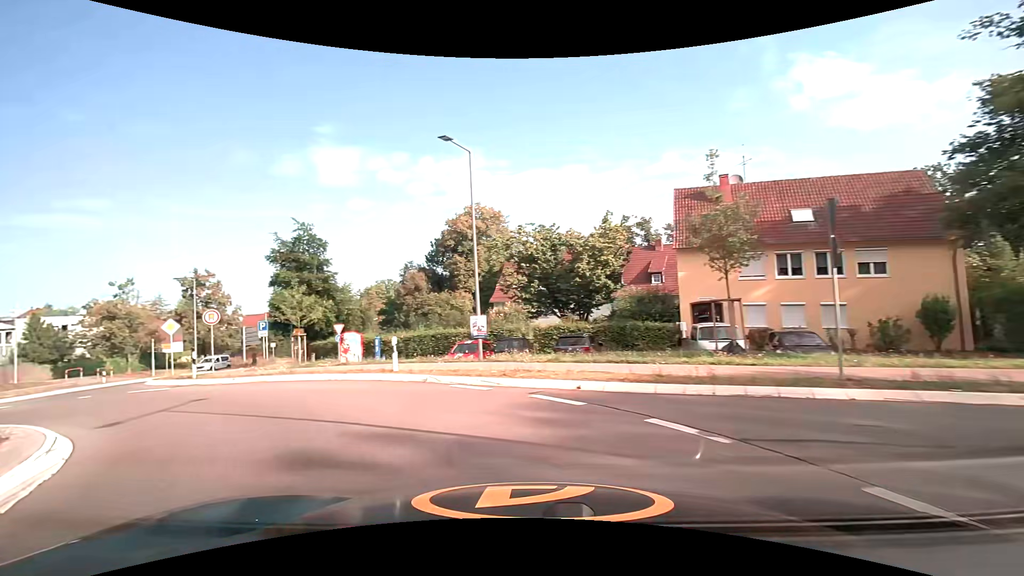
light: Day
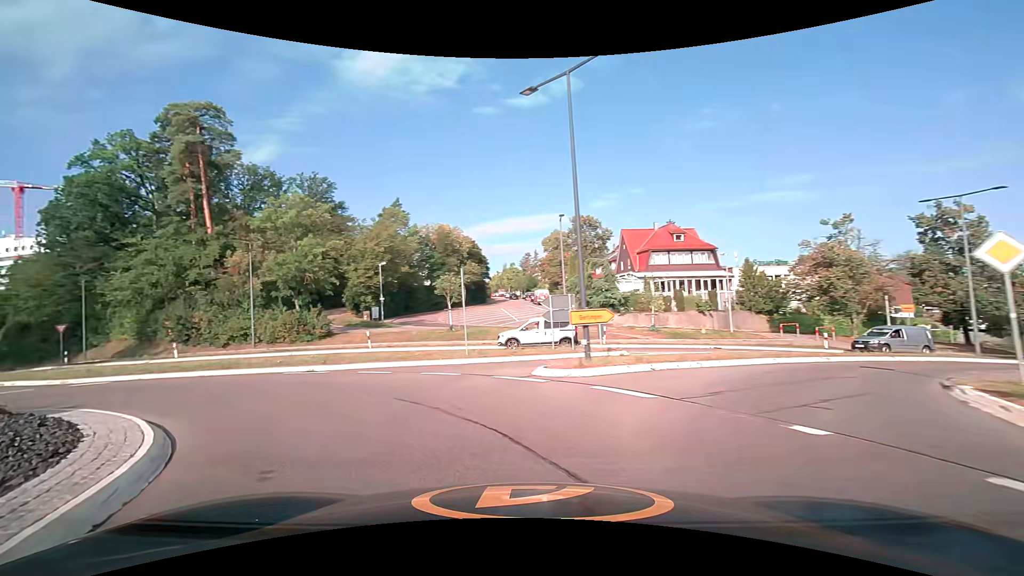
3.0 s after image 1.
(-10.4, +14.4) m; -71°
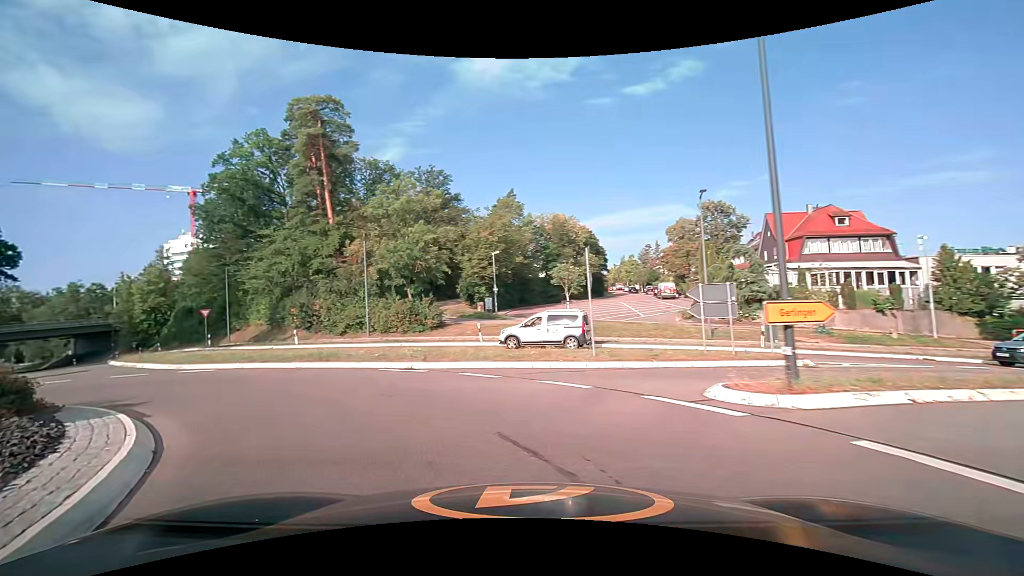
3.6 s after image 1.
(-0.4, +3.9) m; -13°
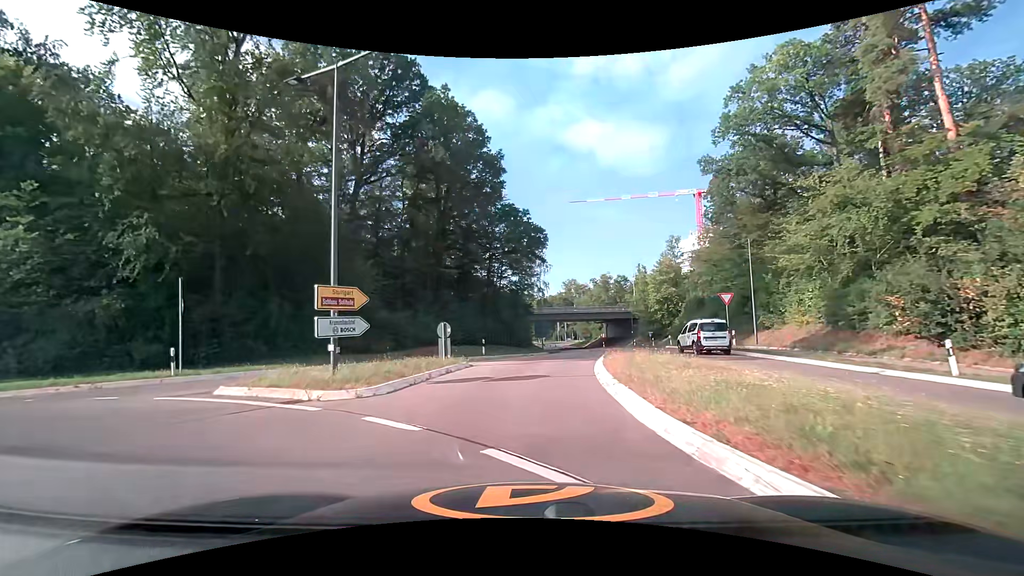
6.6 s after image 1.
(-10.1, +16.4) m; -55°
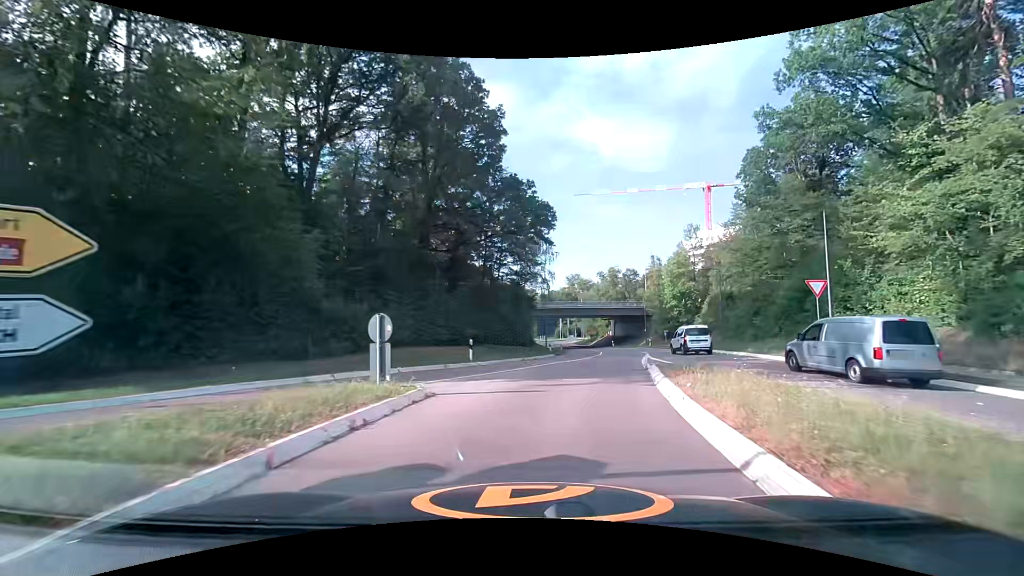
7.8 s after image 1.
(-0.2, +8.9) m; -1°
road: secondary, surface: asphalt
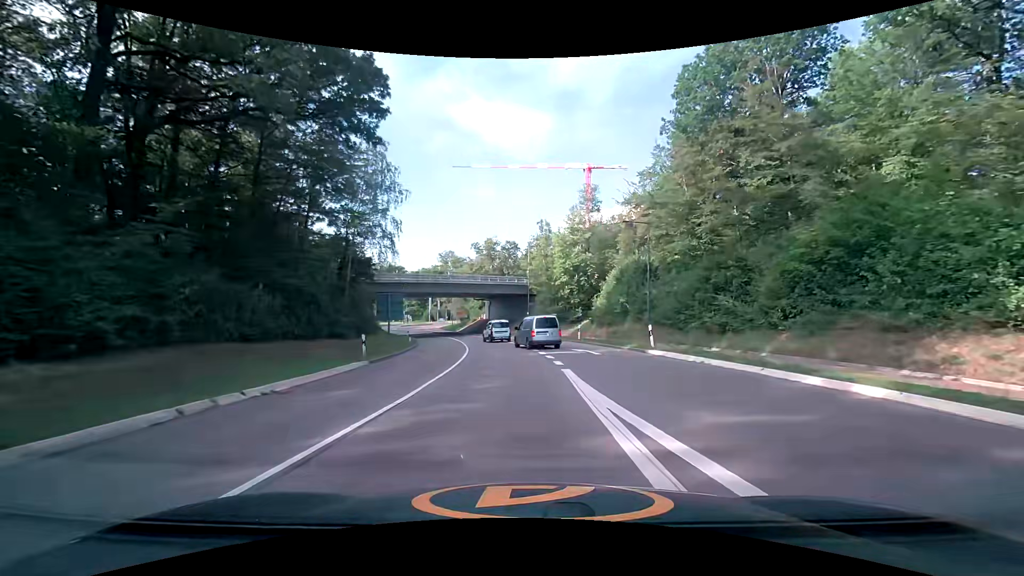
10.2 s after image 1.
(+3.0, +20.9) m; +15°
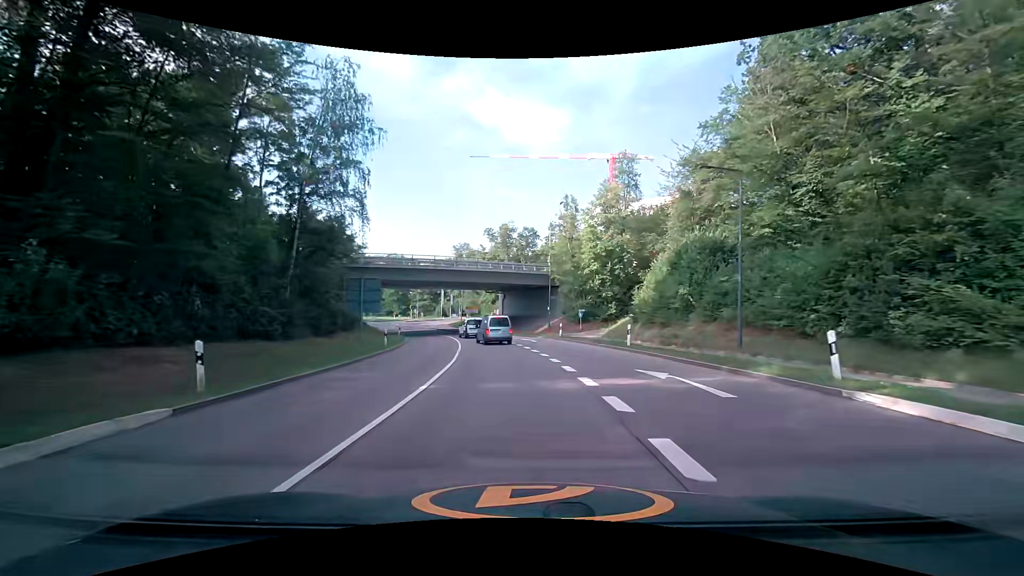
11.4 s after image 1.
(-0.2, +11.9) m; -2°
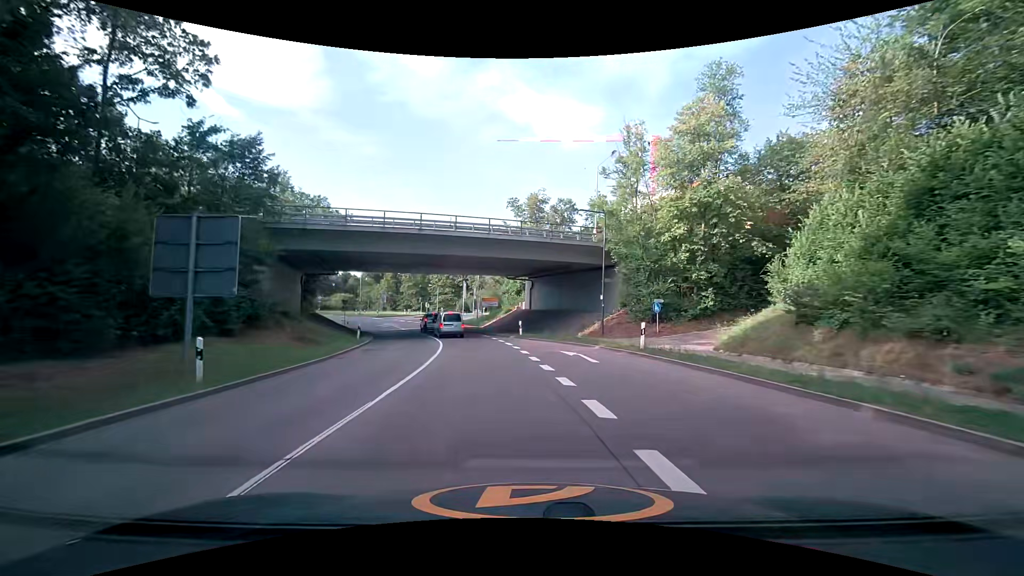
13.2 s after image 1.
(-0.5, +19.0) m; -3°
